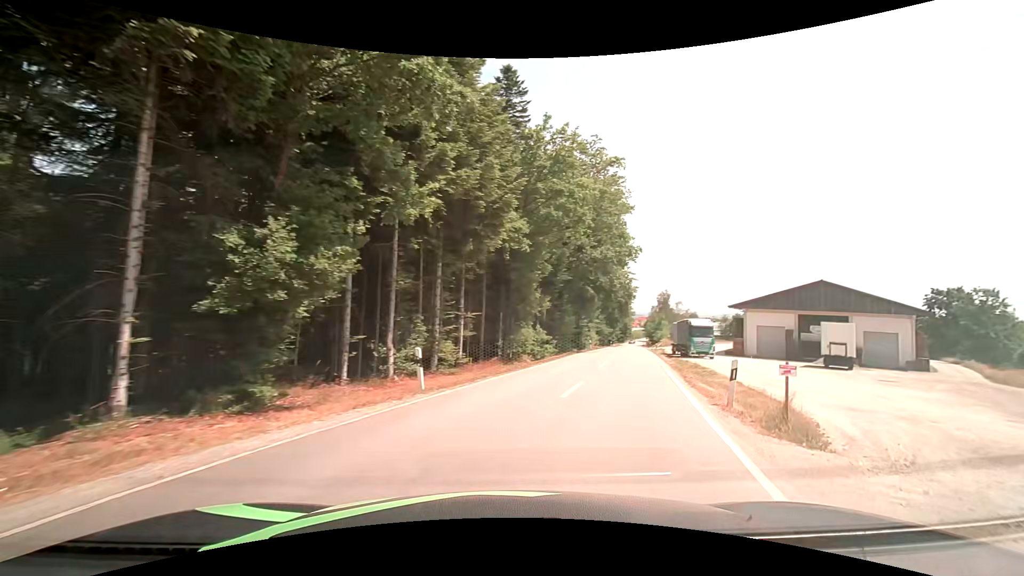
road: tertiary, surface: asphalt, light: Day
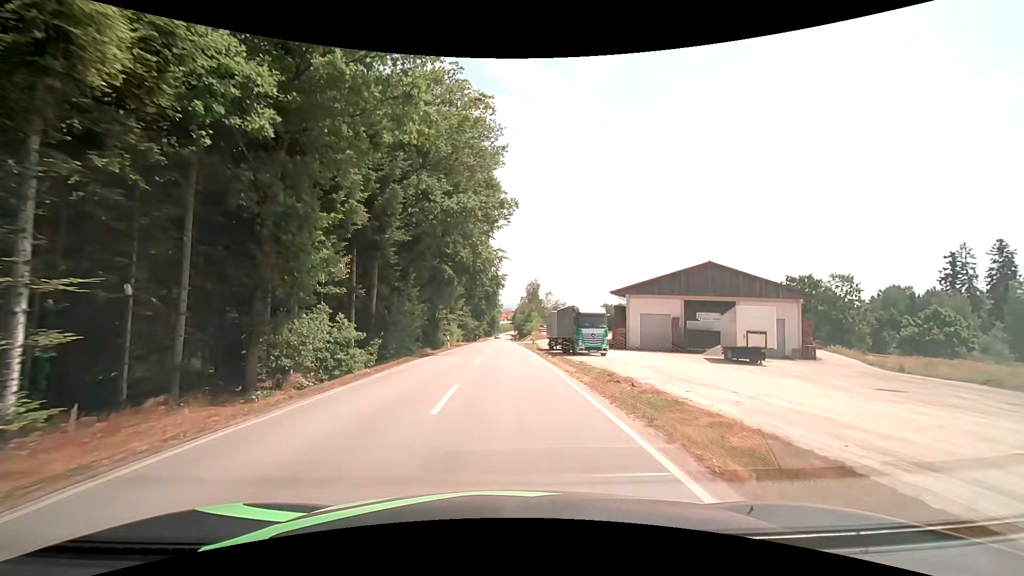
(+3.2, +15.0) m; +15°
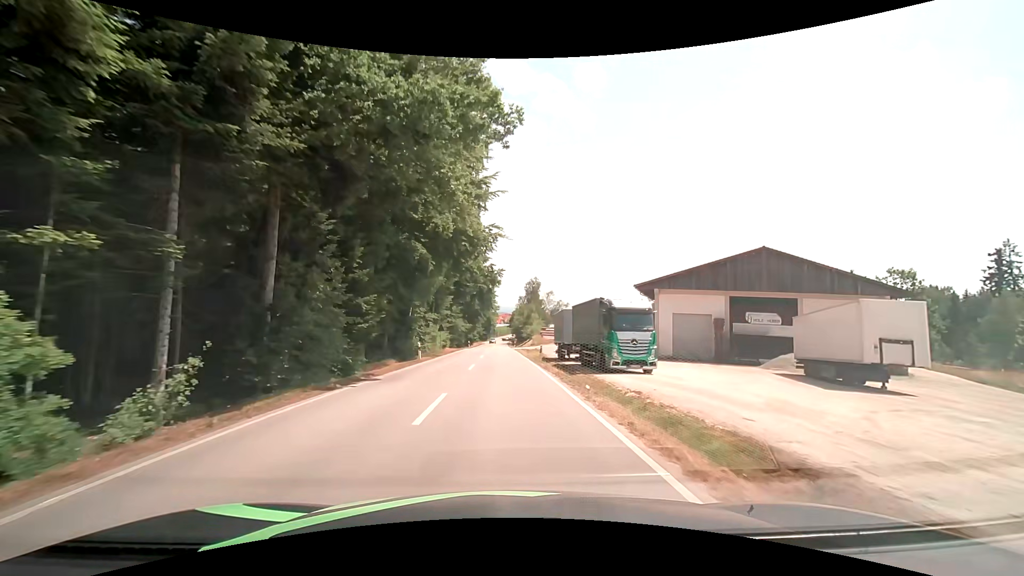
(+0.1, +13.2) m; +1°
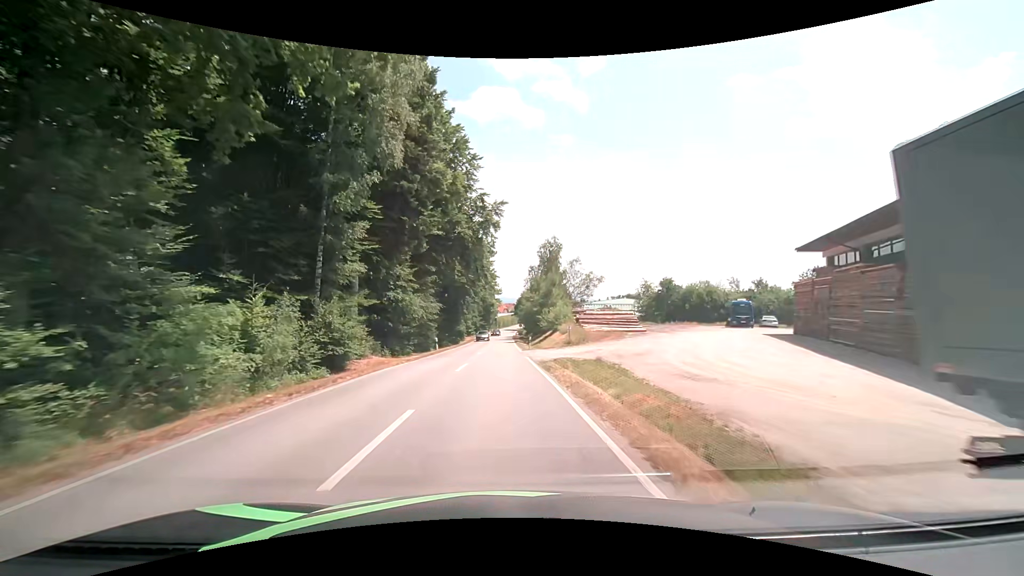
(-0.3, +40.1) m; -1°
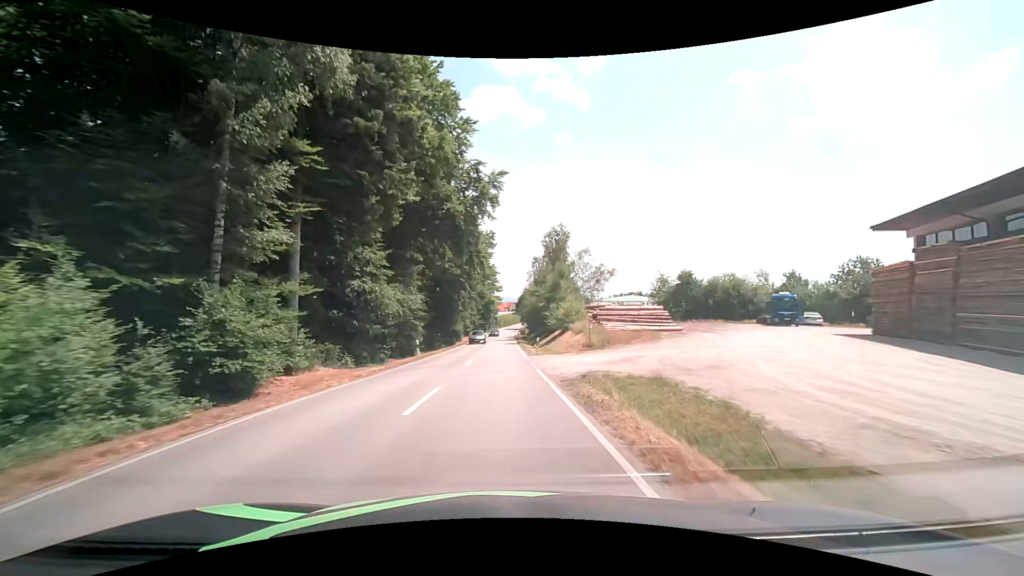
(0.0, +8.5) m; 0°
(0, +10) (0, +20) (0, +30) (0, +40) (0, +50) (0, +60) (0, +70) (0, +80) (0, +90) (0, +100) m
